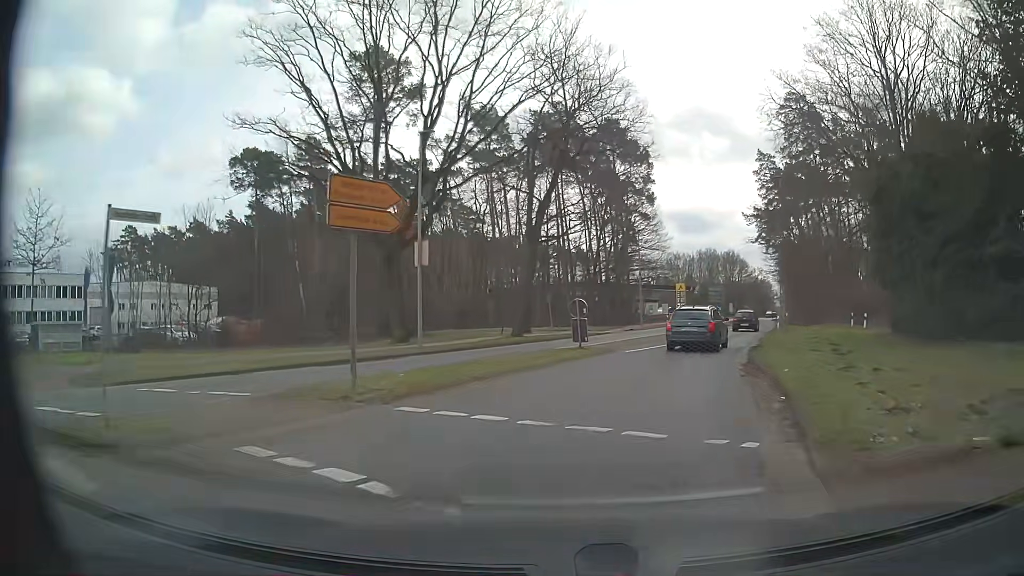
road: secondary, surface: asphalt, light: Day
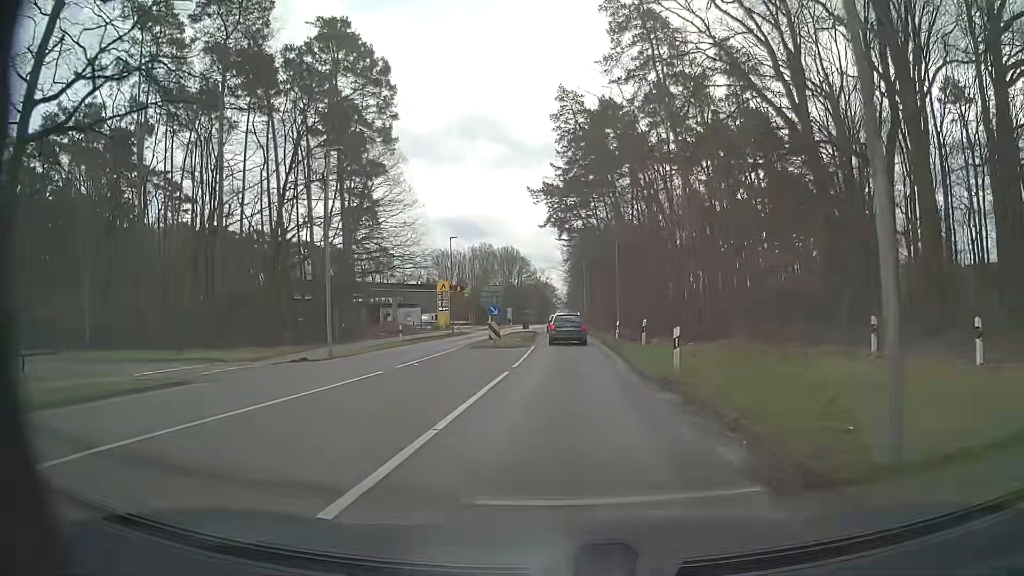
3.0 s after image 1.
(+6.6, +29.0) m; +18°
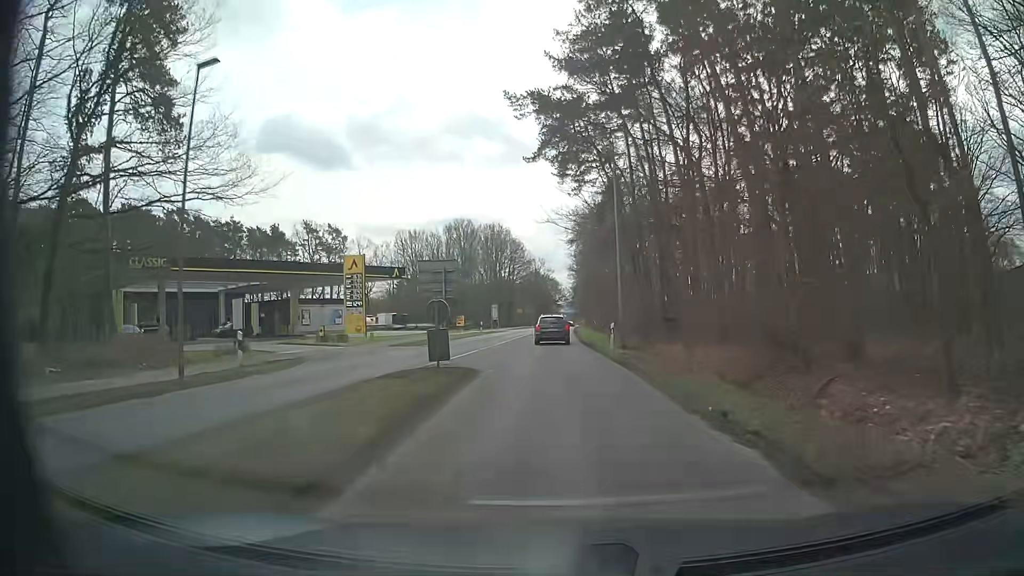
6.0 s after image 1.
(+0.9, +38.6) m; 0°
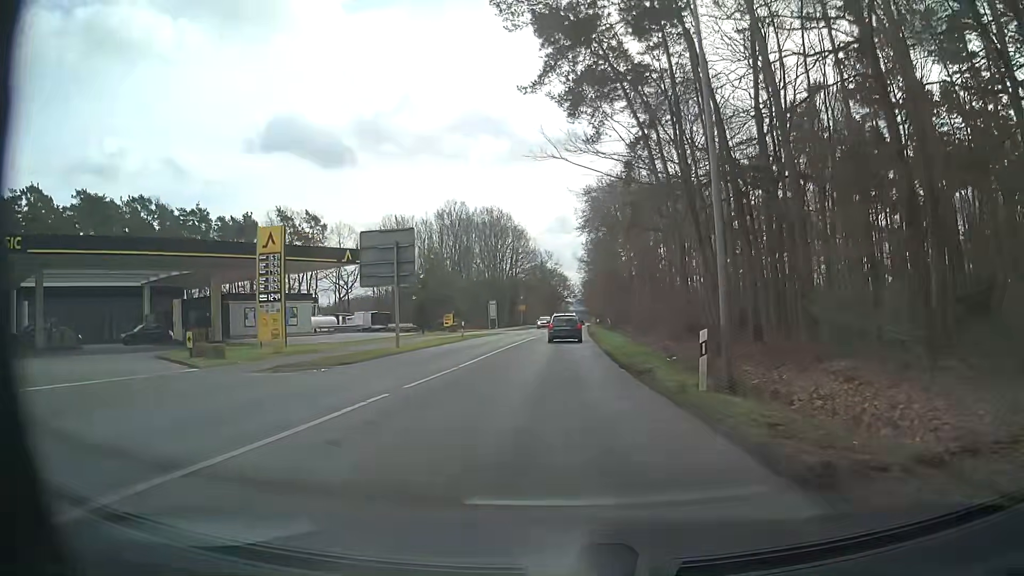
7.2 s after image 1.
(0.0, +16.1) m; -2°
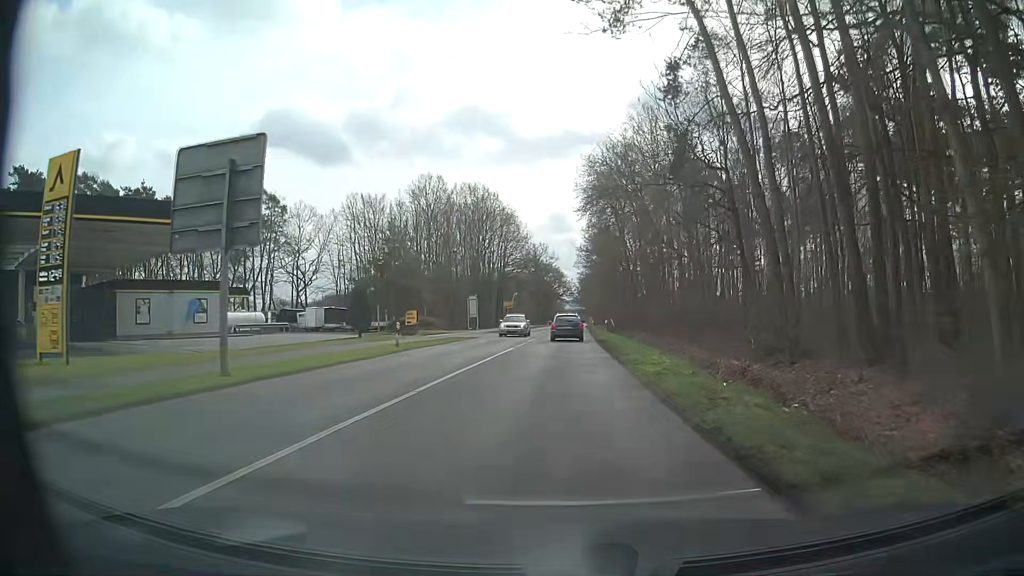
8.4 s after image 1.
(+0.3, +16.4) m; +2°
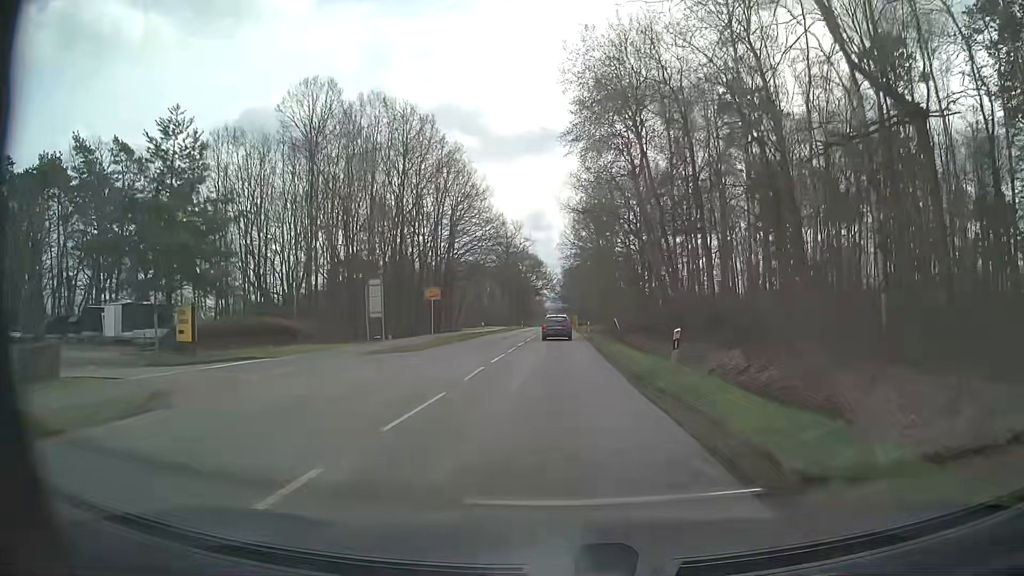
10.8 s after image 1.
(+0.6, +33.9) m; +2°
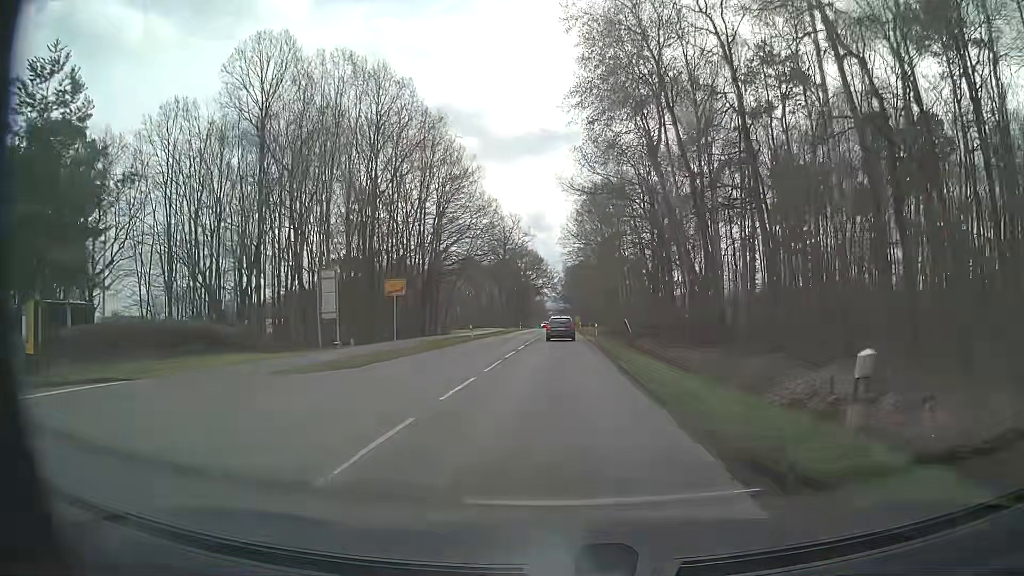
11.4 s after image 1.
(0.0, +8.9) m; 0°
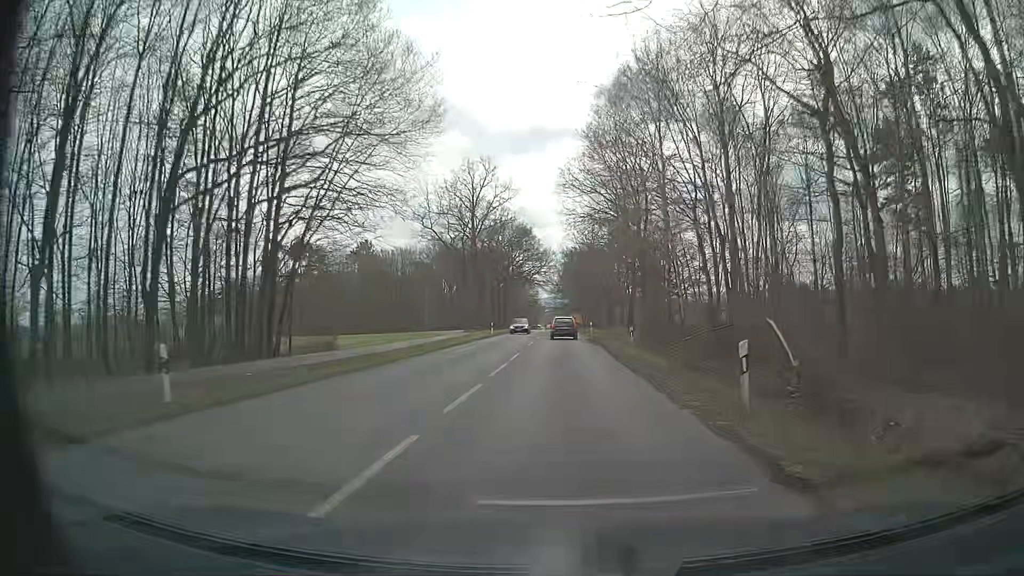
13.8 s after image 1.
(0.0, +38.1) m; 0°
(0, +10) (0, +20) (0, +30) (0, +40) (0, +50) (0, +60) (+1, +70) (+1, +80) (+1, +90) (+1, +100) m
